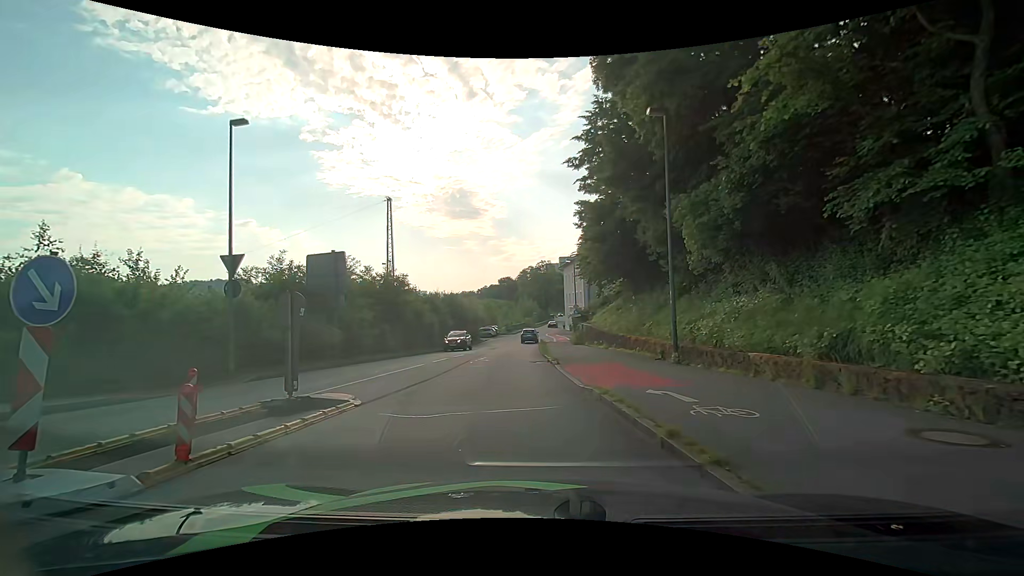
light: Day
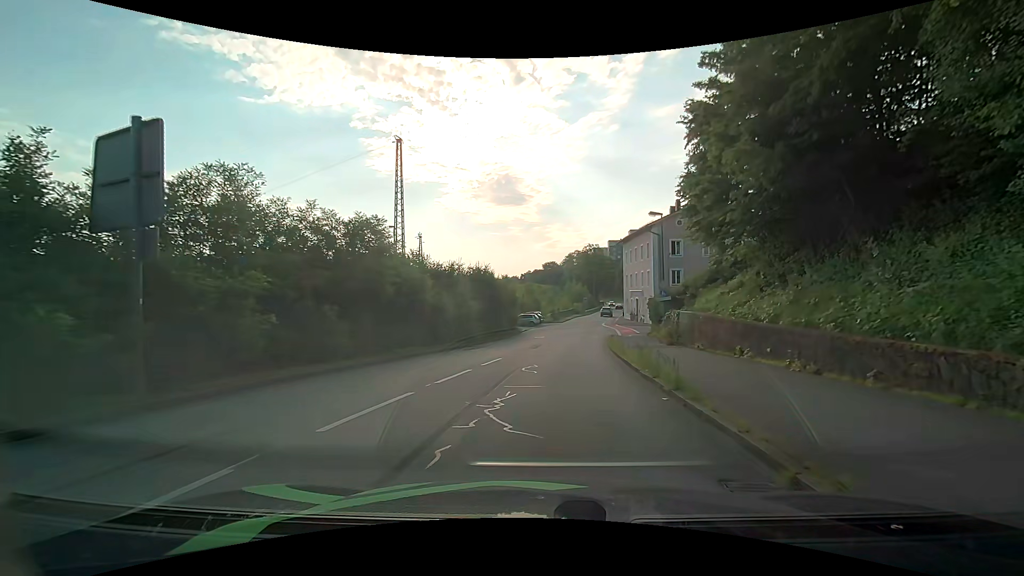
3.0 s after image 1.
(-1.3, +15.3) m; -6°
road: residential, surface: asphalt
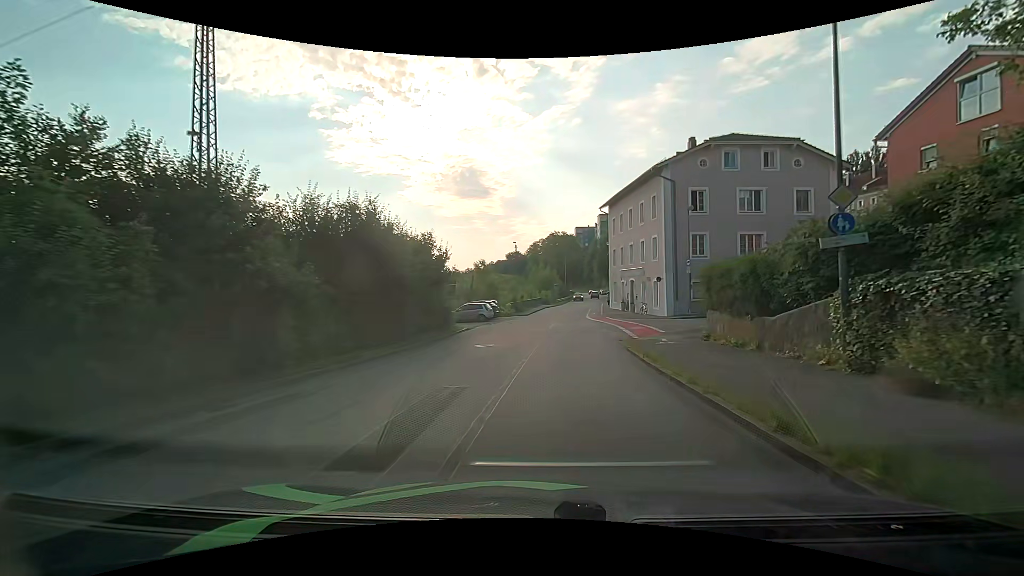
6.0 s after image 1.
(+0.8, +20.7) m; +4°
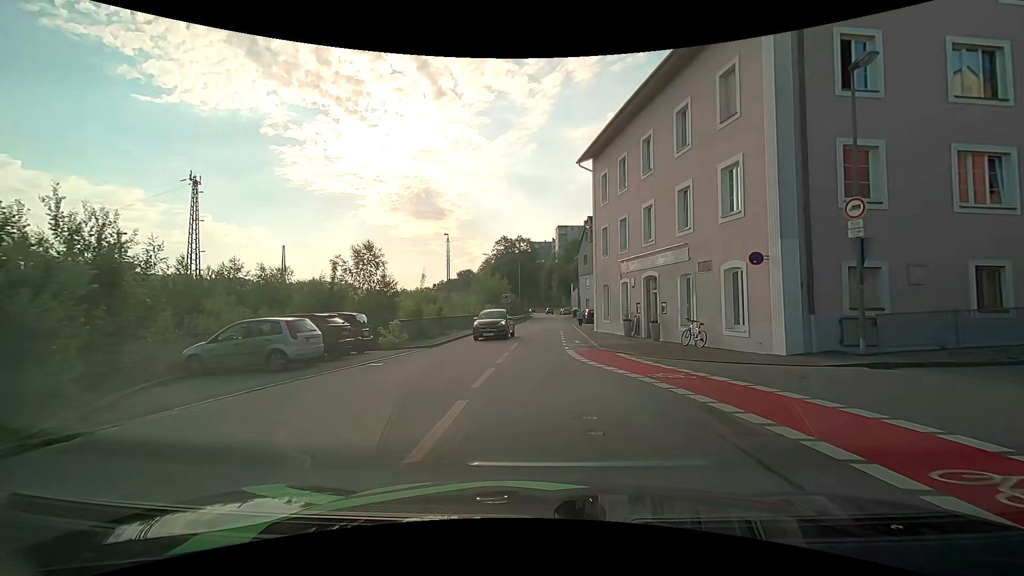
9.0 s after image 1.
(+1.3, +24.7) m; +5°
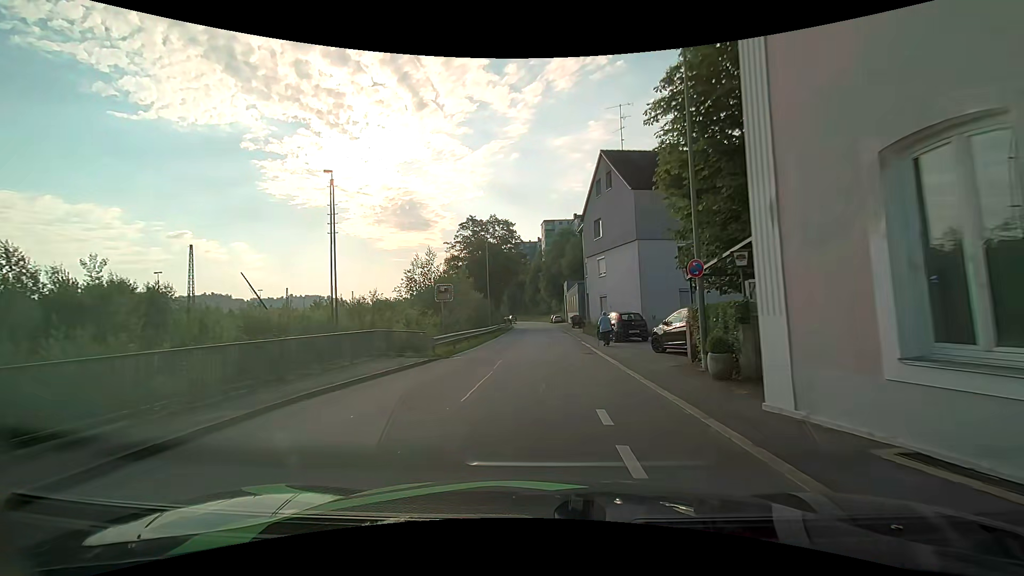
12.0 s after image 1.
(+0.4, +26.9) m; +2°
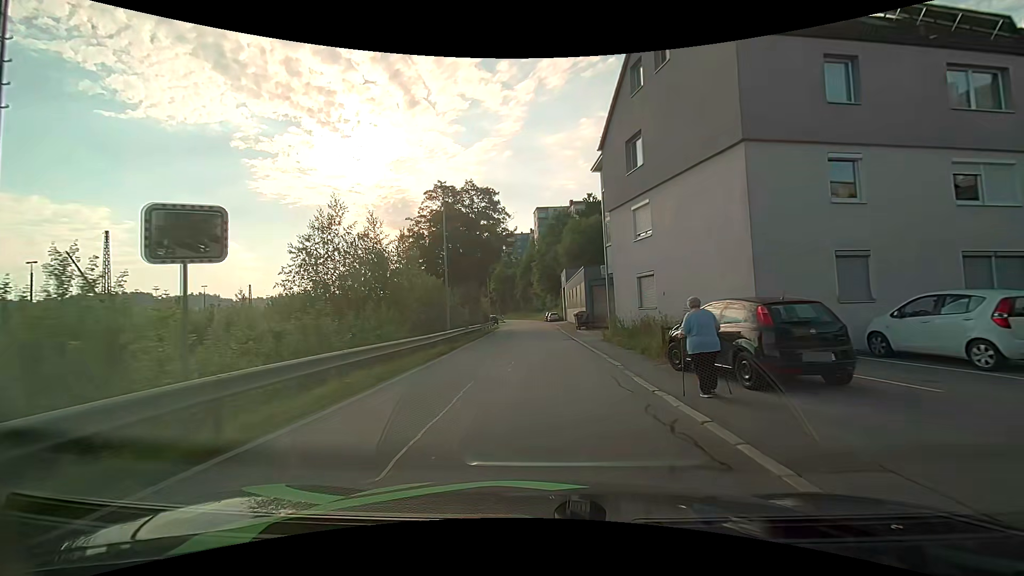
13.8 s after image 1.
(0.0, +16.4) m; +1°
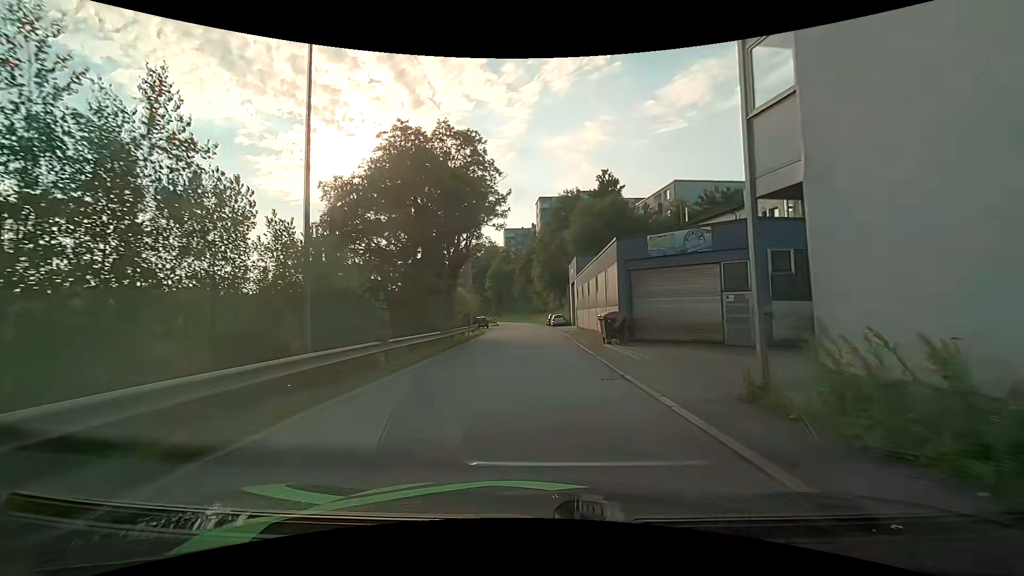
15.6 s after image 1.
(-0.1, +16.1) m; -1°
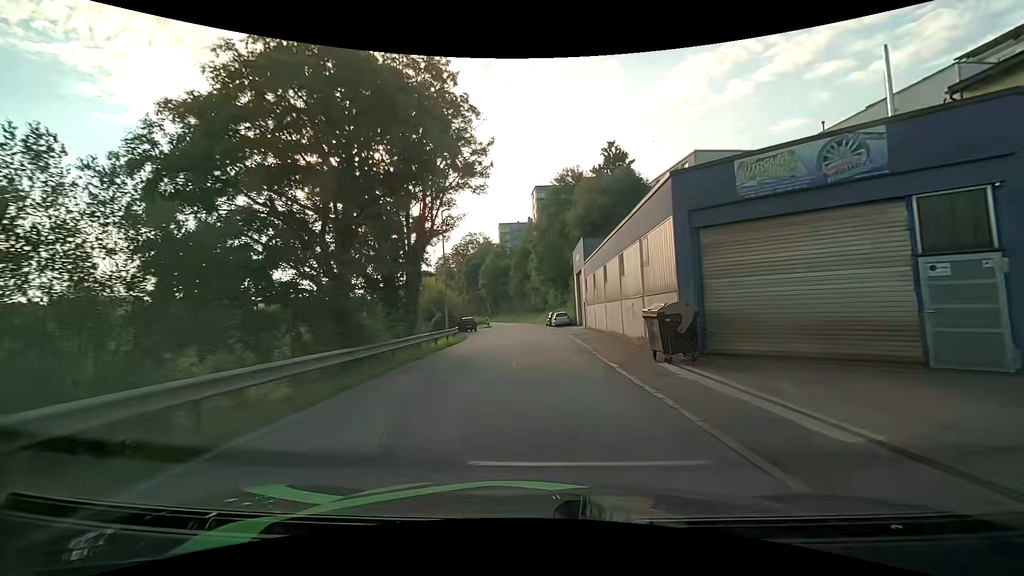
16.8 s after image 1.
(0.0, +10.6) m; +1°
(0, +10) (0, +20) (0, +30) (0, +40) (-1, +50) (-2, +60) (-3, +70) (-4, +80) (-6, +90) (-8, +99) m
